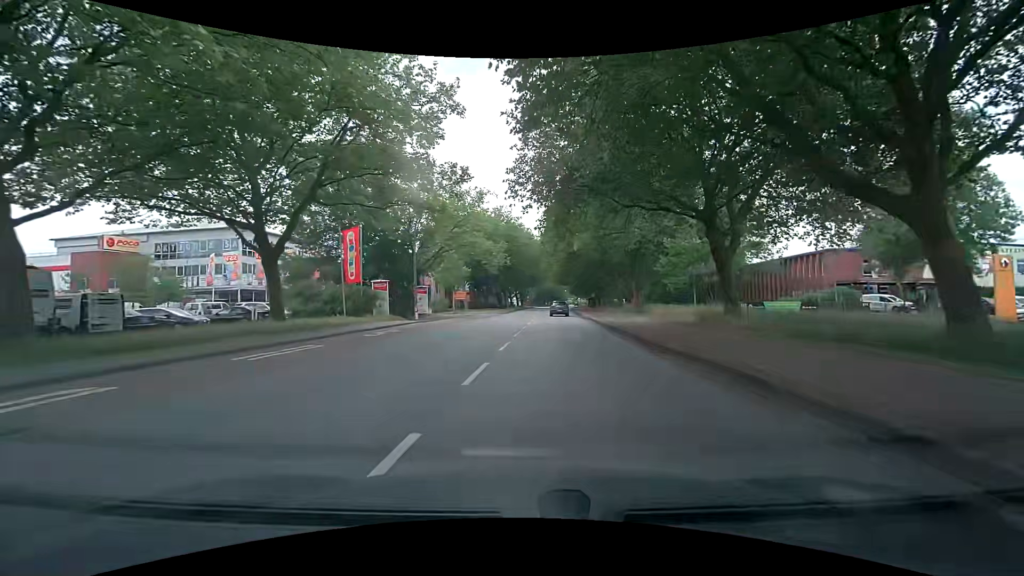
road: secondary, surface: asphalt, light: Day
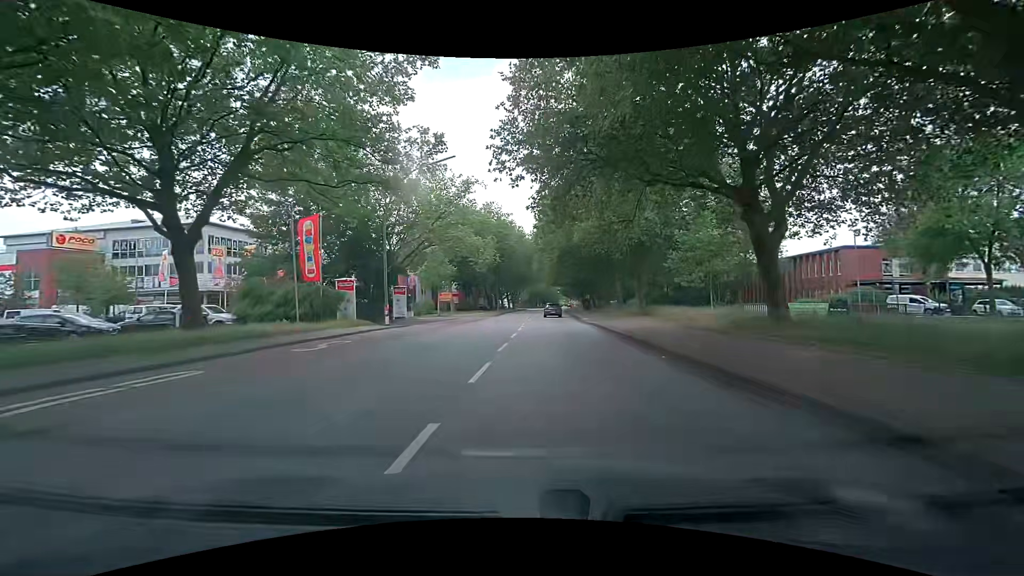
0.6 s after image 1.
(+0.1, +5.4) m; +1°
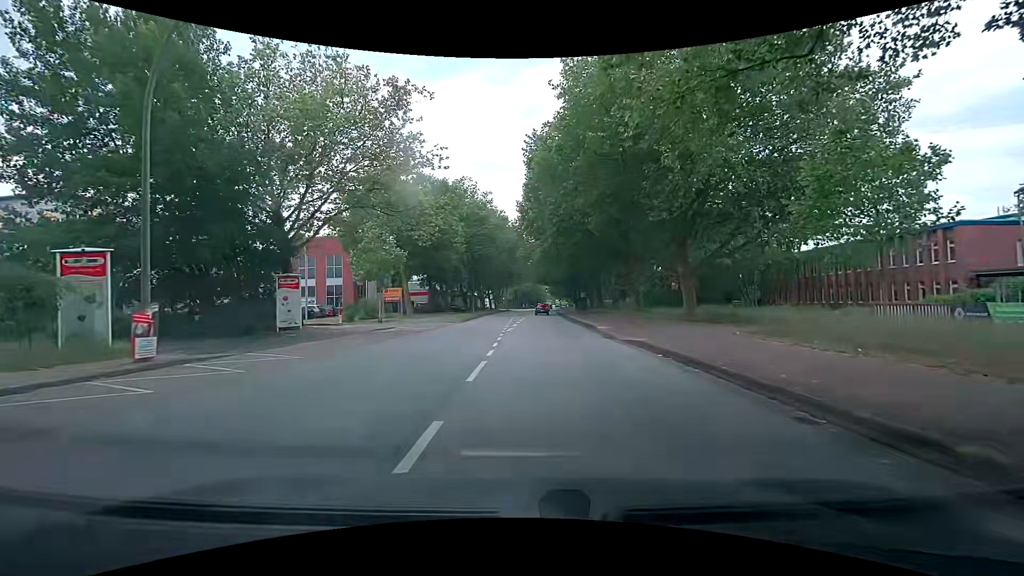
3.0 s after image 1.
(+0.6, +17.6) m; +2°
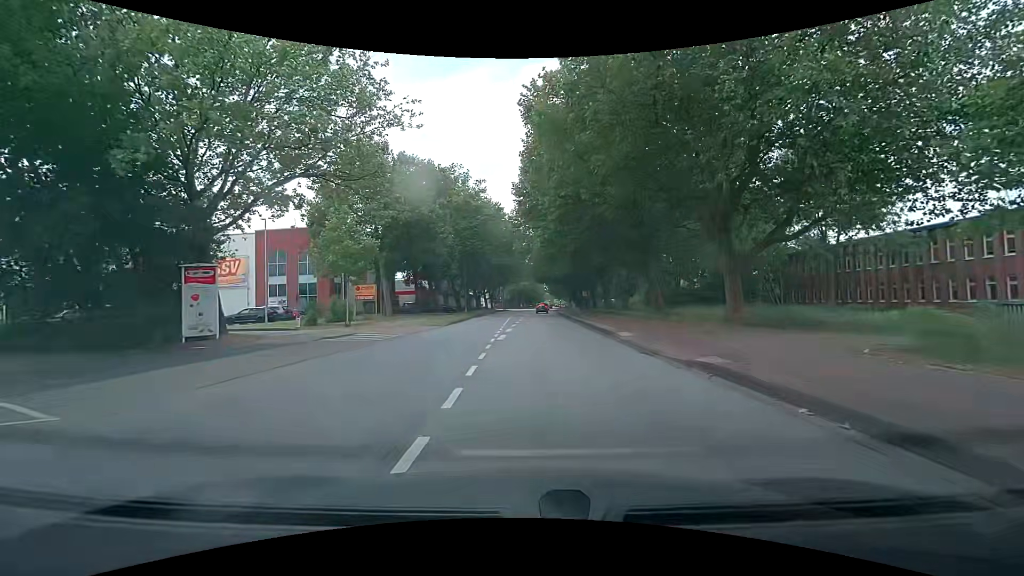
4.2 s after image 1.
(+0.1, +6.7) m; +1°
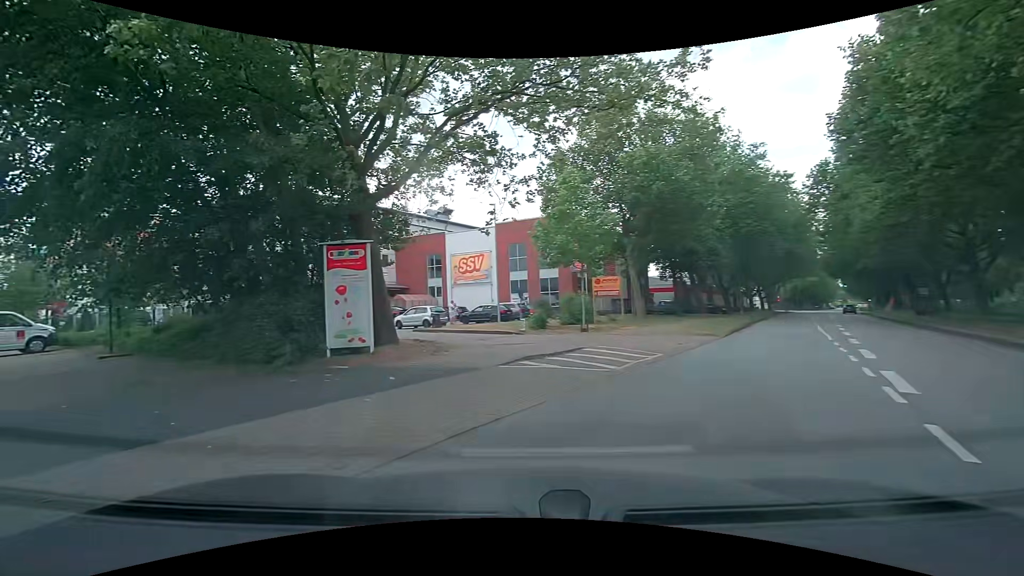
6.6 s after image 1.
(-1.4, +9.7) m; -29°
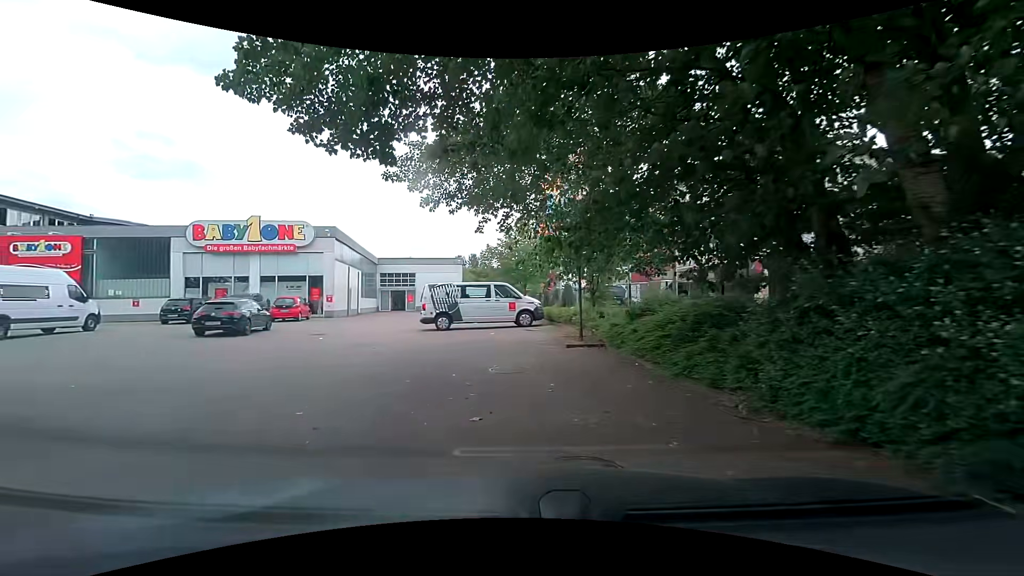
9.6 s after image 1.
(-4.2, +8.5) m; -50°
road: service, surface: paving_stones
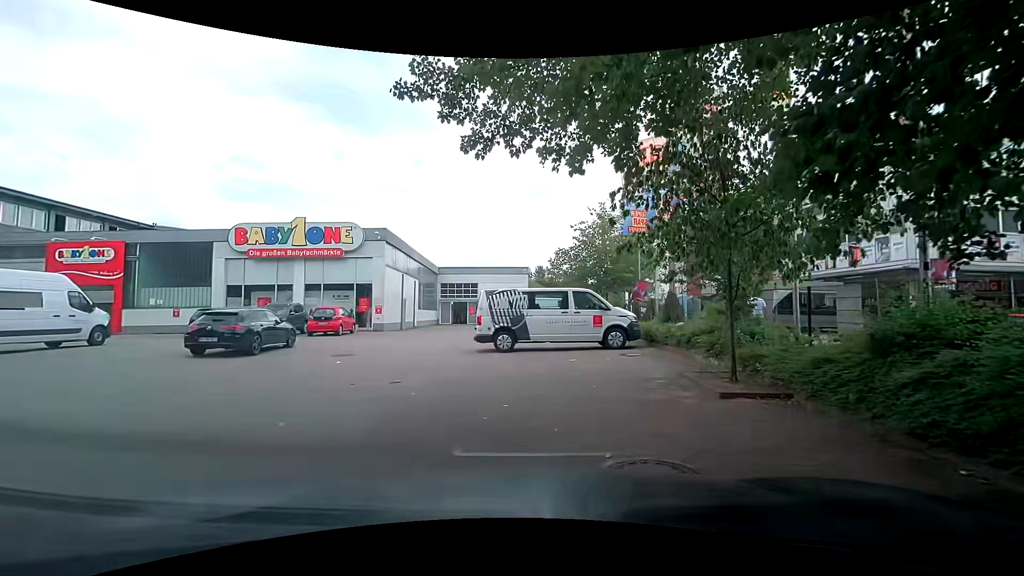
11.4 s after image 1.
(-0.4, +5.3) m; -9°
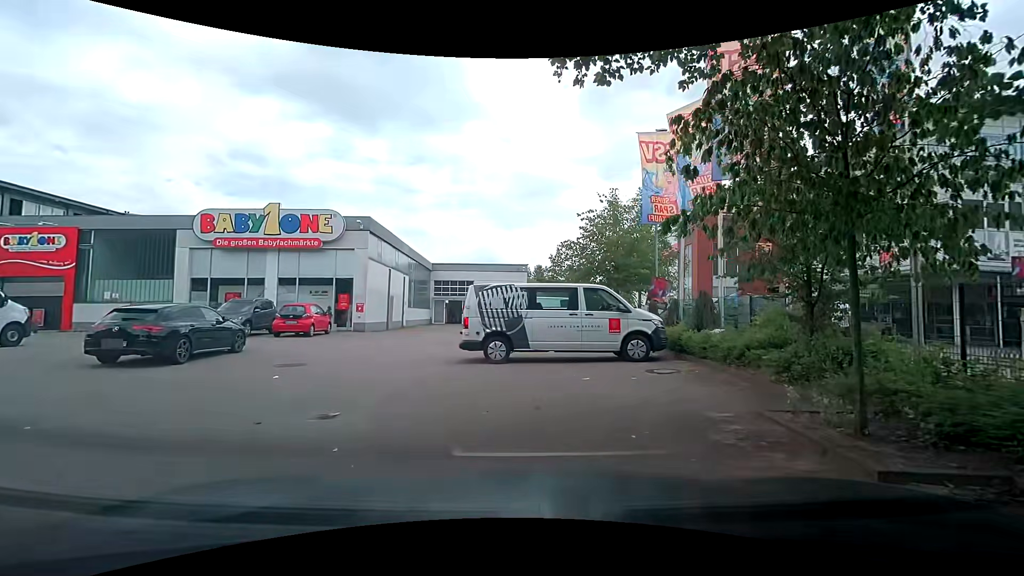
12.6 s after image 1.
(+0.1, +3.1) m; +1°
